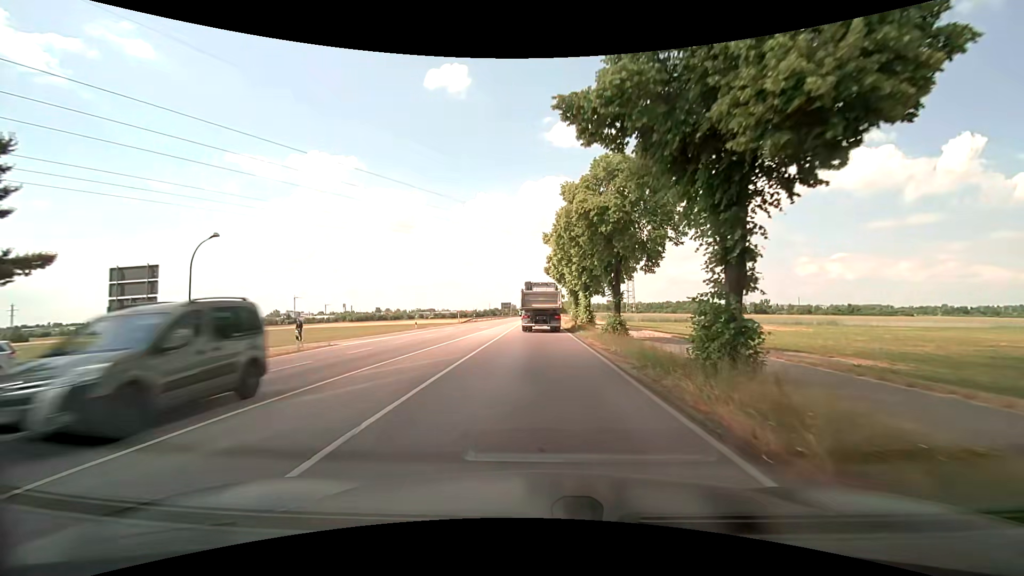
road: secondary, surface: asphalt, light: Day
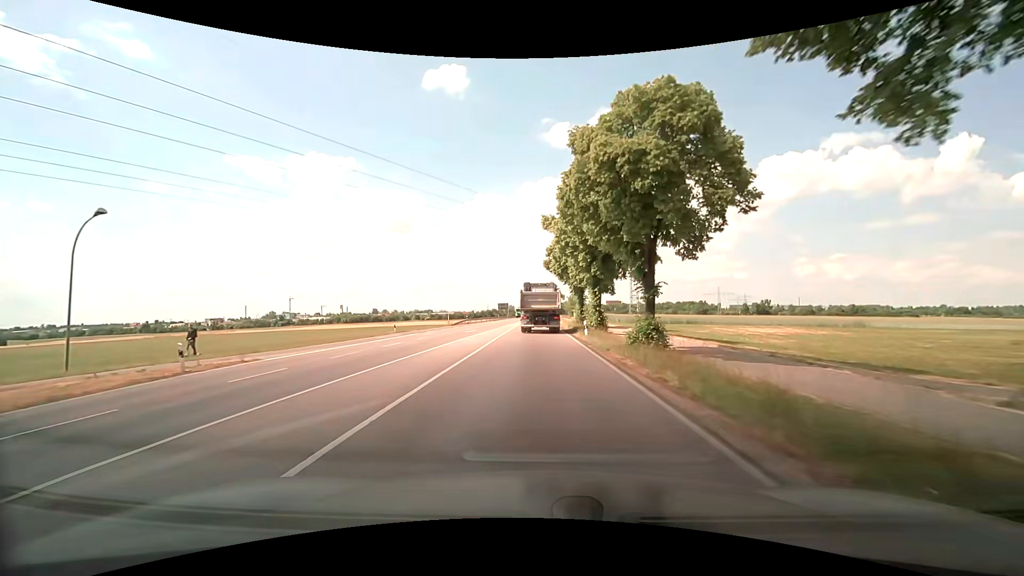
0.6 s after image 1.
(0.0, +8.1) m; 0°
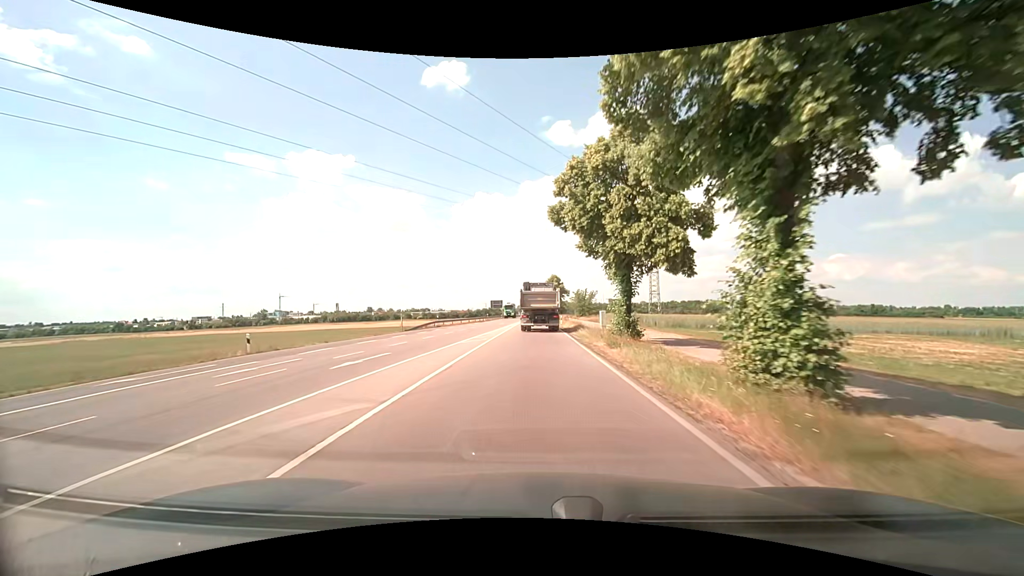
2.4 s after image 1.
(+0.3, +25.2) m; +1°
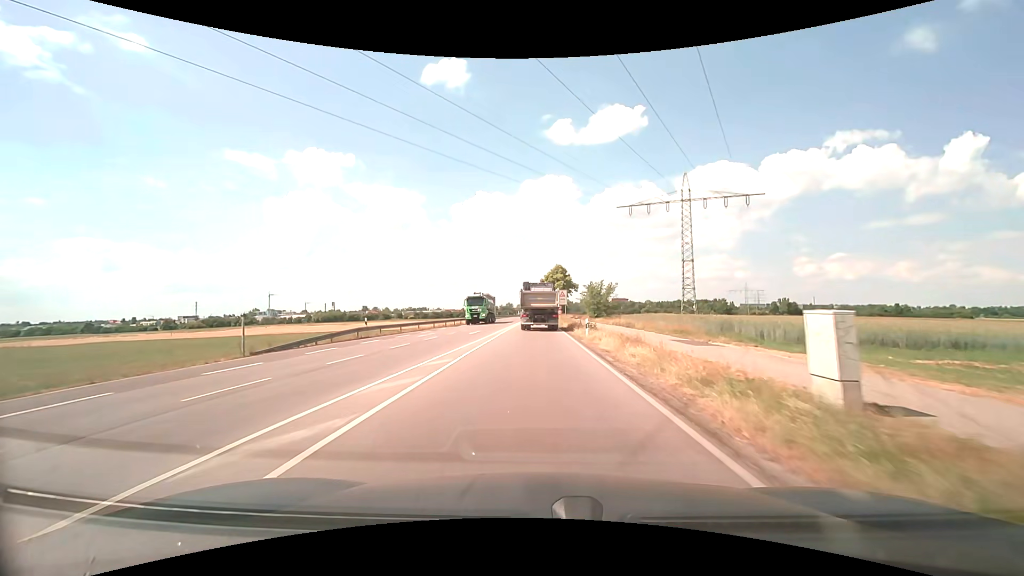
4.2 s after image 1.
(-0.1, +26.2) m; 0°
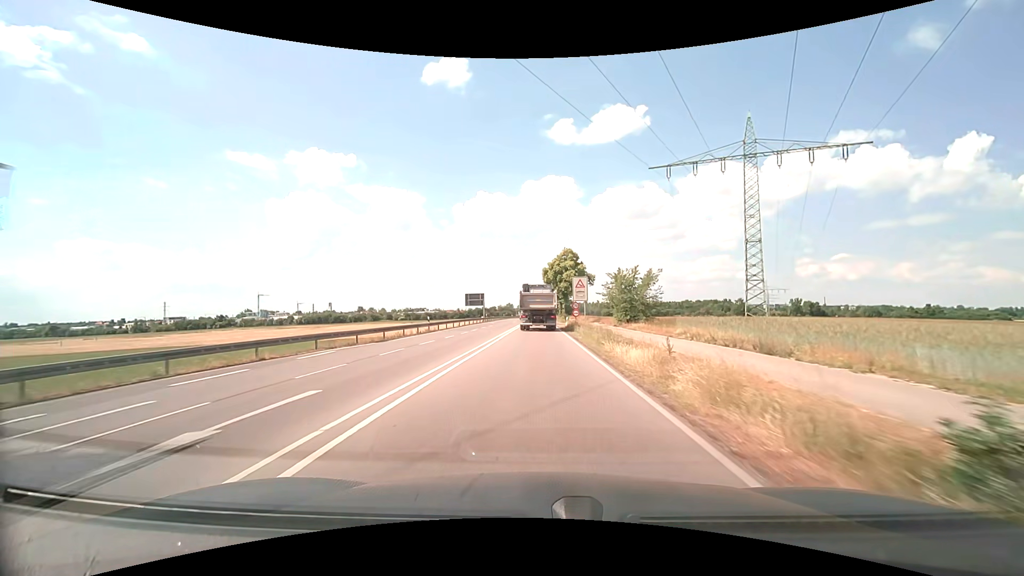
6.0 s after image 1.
(-0.1, +27.2) m; 0°
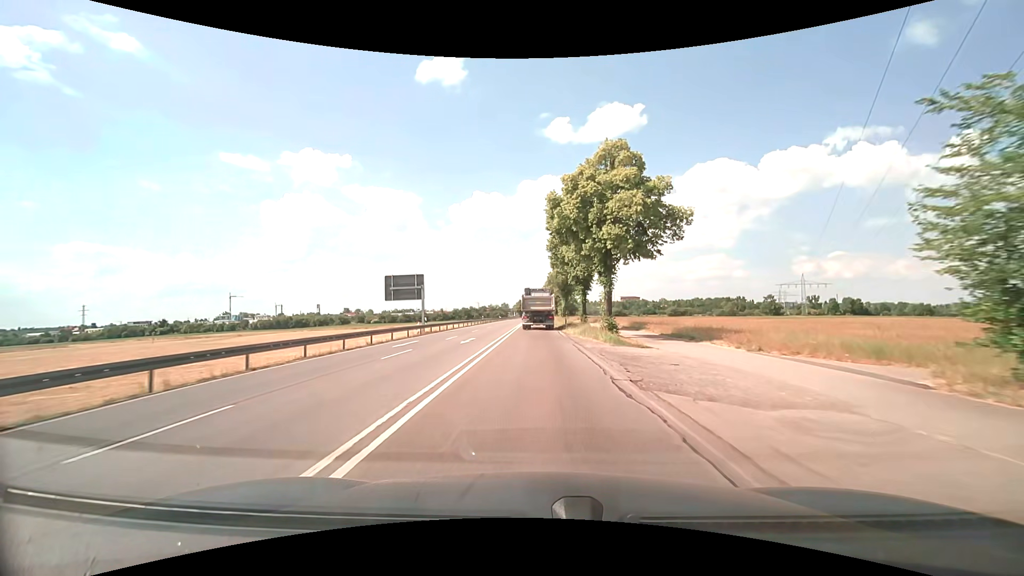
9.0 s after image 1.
(0.0, +47.5) m; 0°
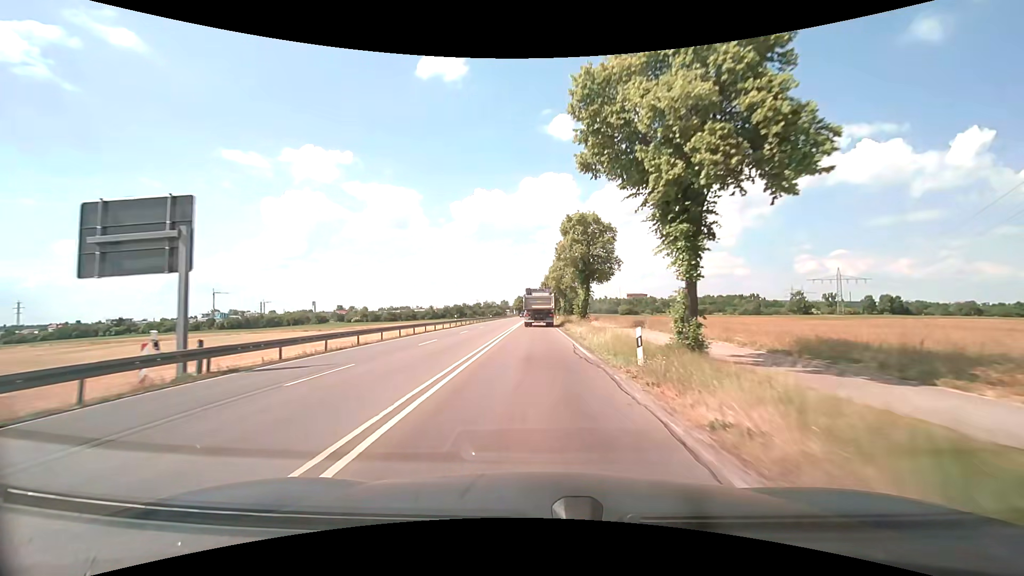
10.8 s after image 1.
(0.0, +30.1) m; 0°
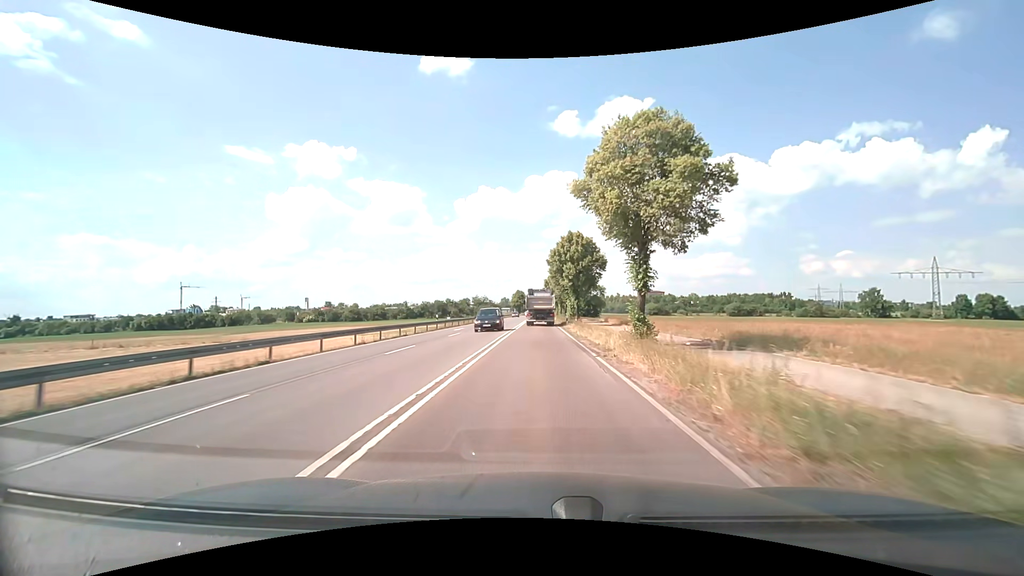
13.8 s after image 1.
(-0.4, +53.4) m; -1°
(0, +10) (0, +20) (0, +30) (0, +40) (0, +50) (0, +60) (0, +70) (0, +80) (0, +90) (+1, +100) m
